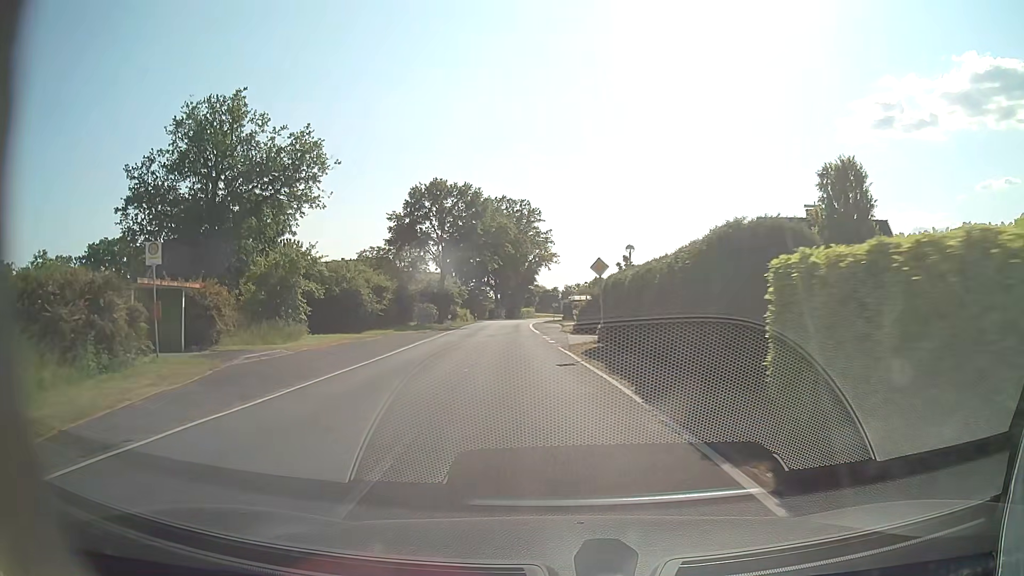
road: tertiary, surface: asphalt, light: Day
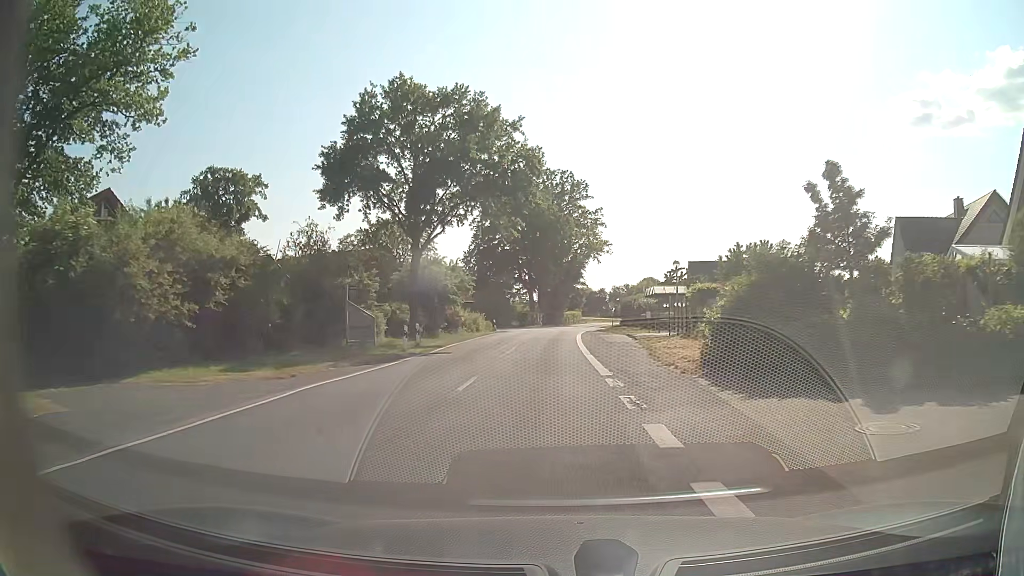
(-1.4, +28.9) m; -4°
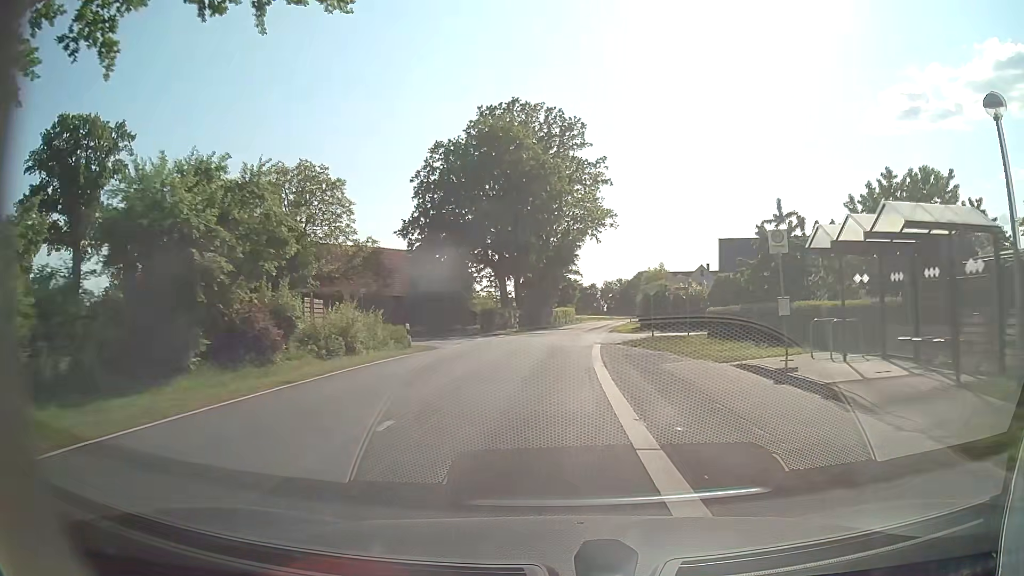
(+0.2, +29.5) m; +1°
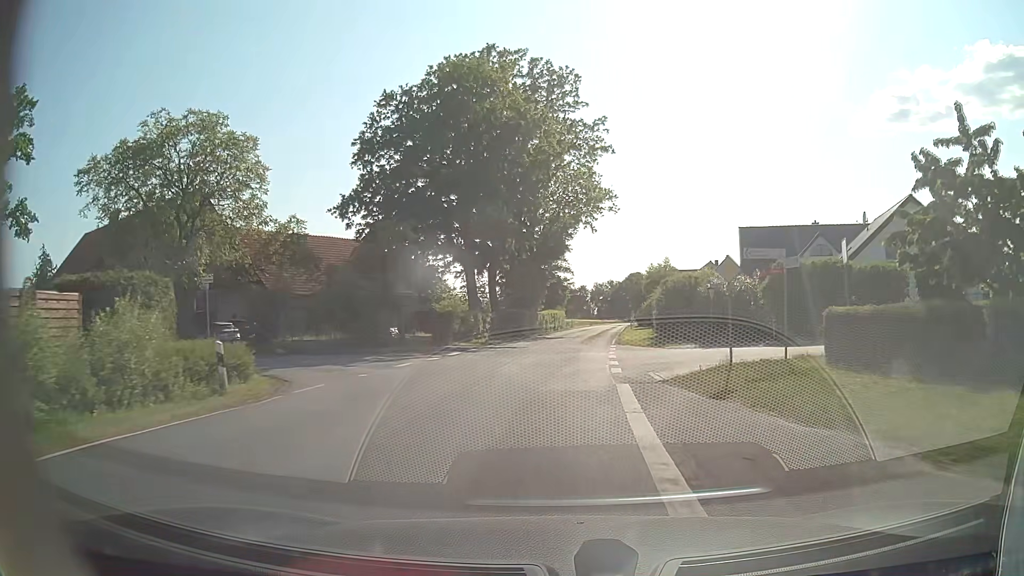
(+0.1, +14.6) m; +1°
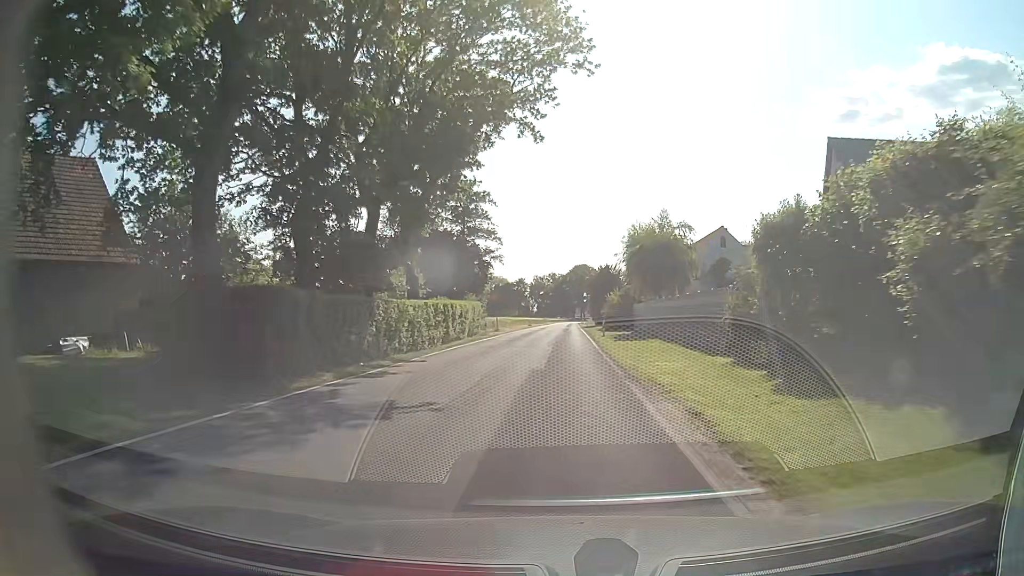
(+1.6, +36.8) m; +4°
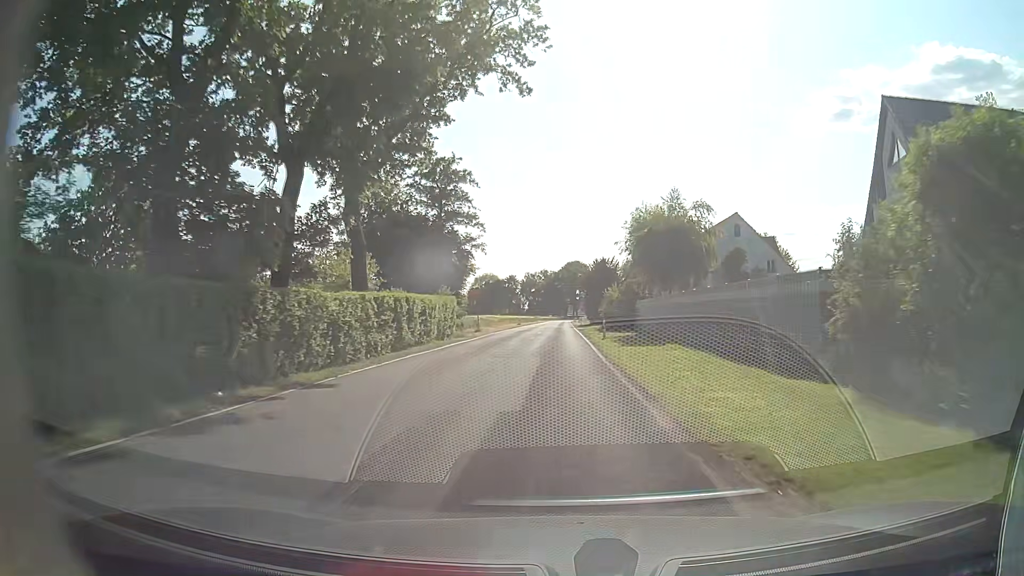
(+0.1, +7.5) m; +2°
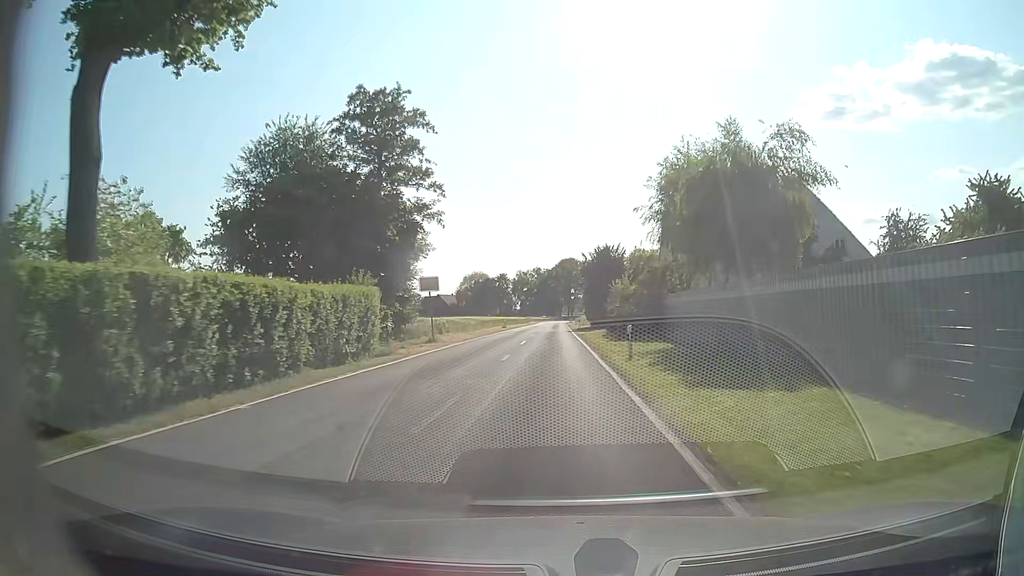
(-0.1, +15.1) m; 0°
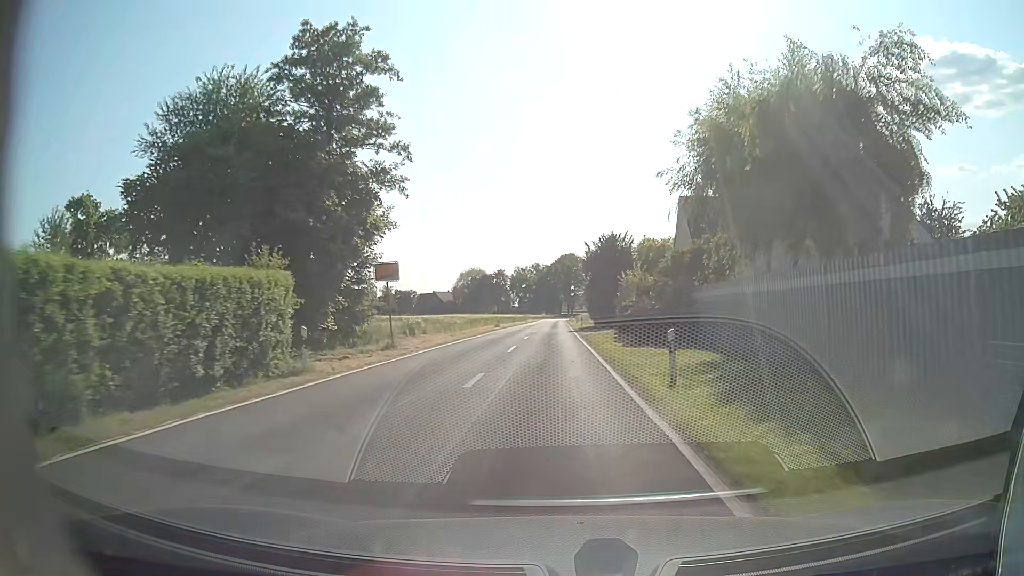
(0.0, +7.7) m; 0°
(0, +10) (0, +20) (0, +30) (0, +40) (0, +50) (0, +60) (0, +70) (0, +80) (0, +90) (0, +100) m
